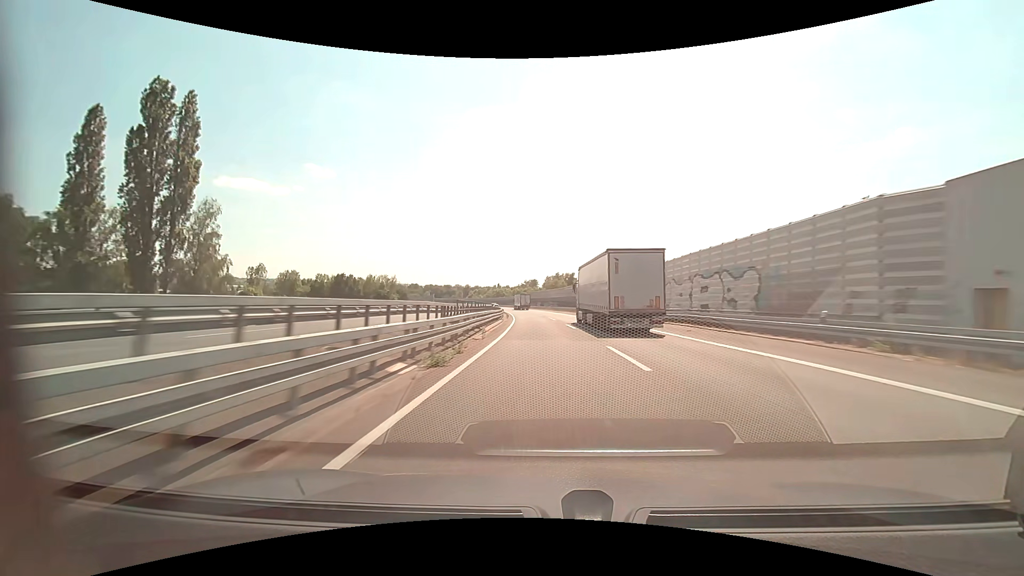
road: motorway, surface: asphalt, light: Day
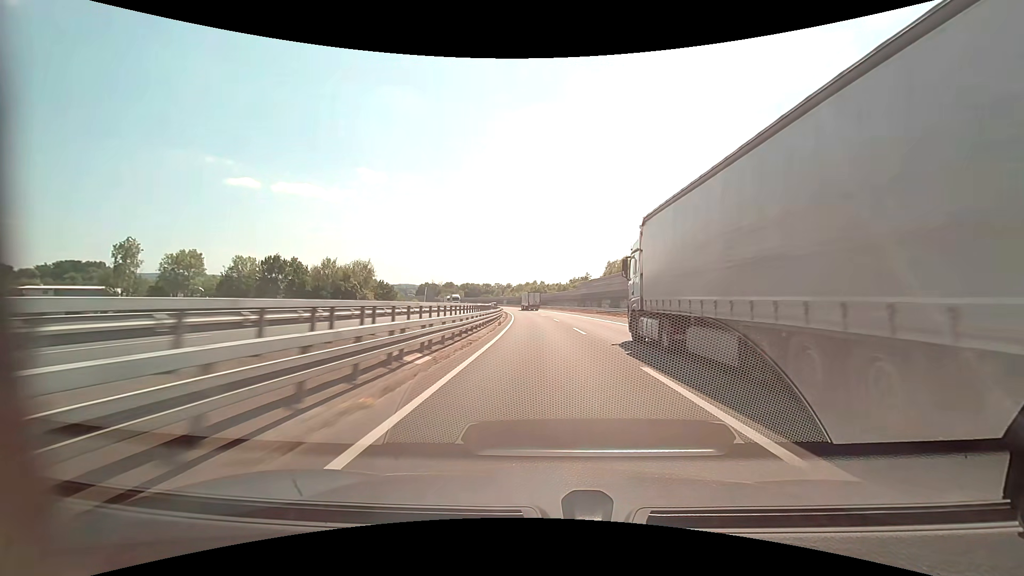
(-3.5, +78.2) m; -6°
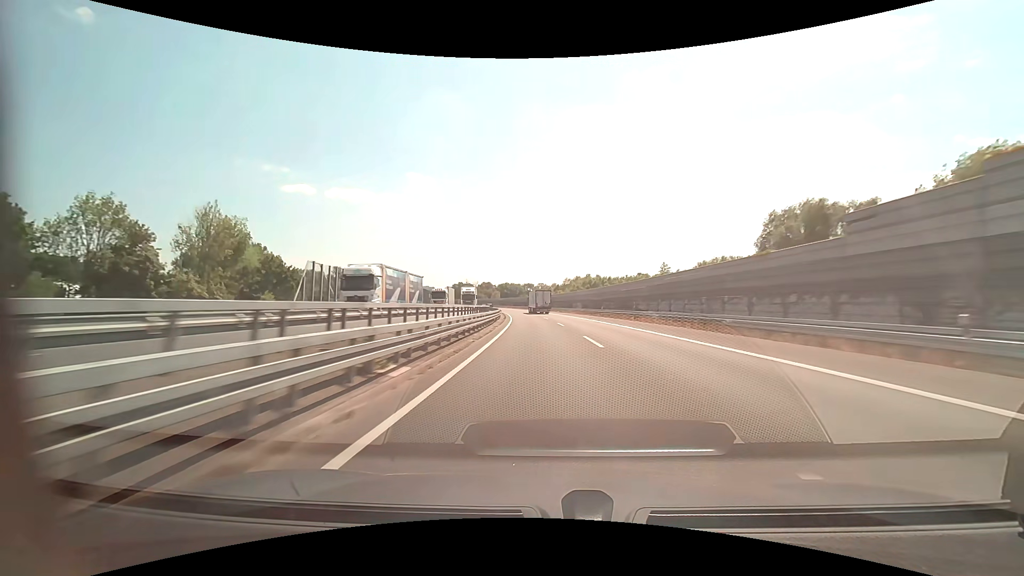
(-3.6, +78.8) m; -5°
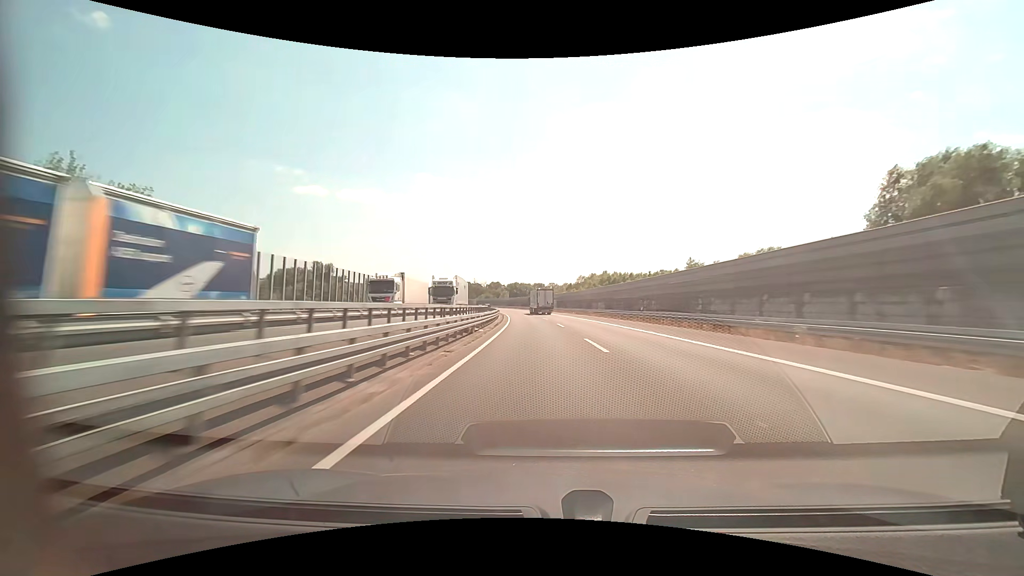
(-0.2, +19.9) m; -1°
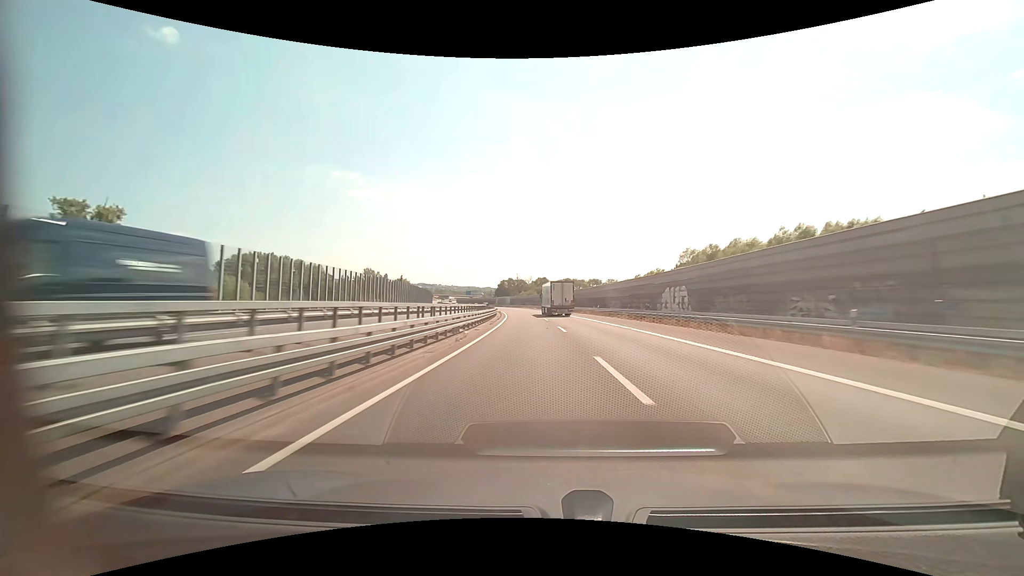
(-3.7, +80.2) m; -6°
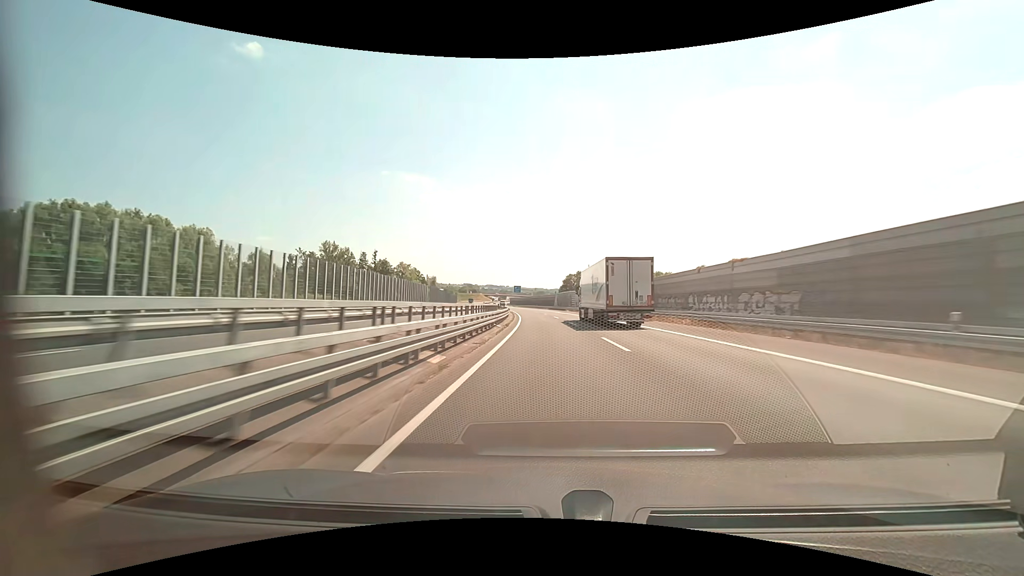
(-7.4, +100.9) m; -8°
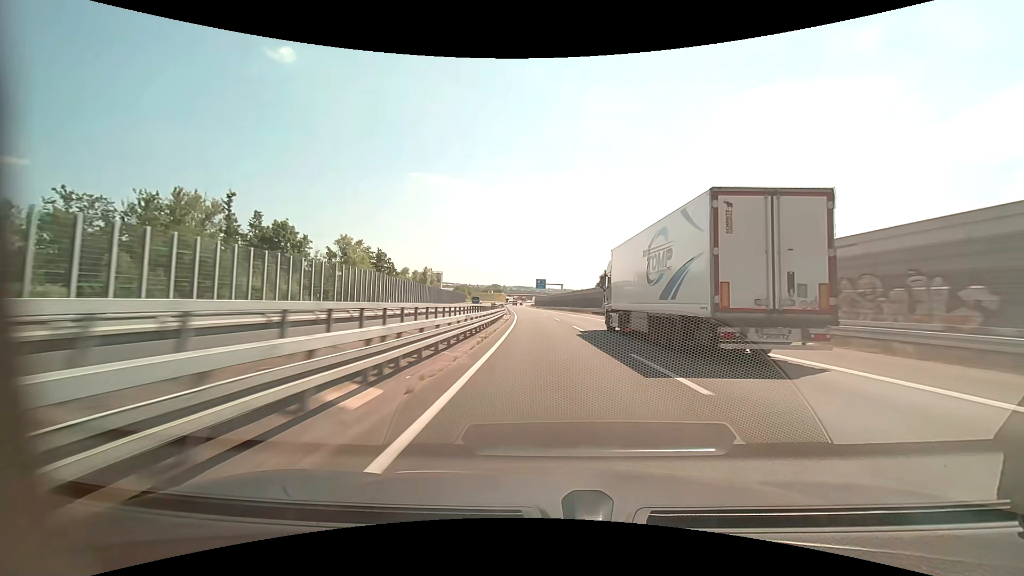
(-1.7, +61.0) m; -3°
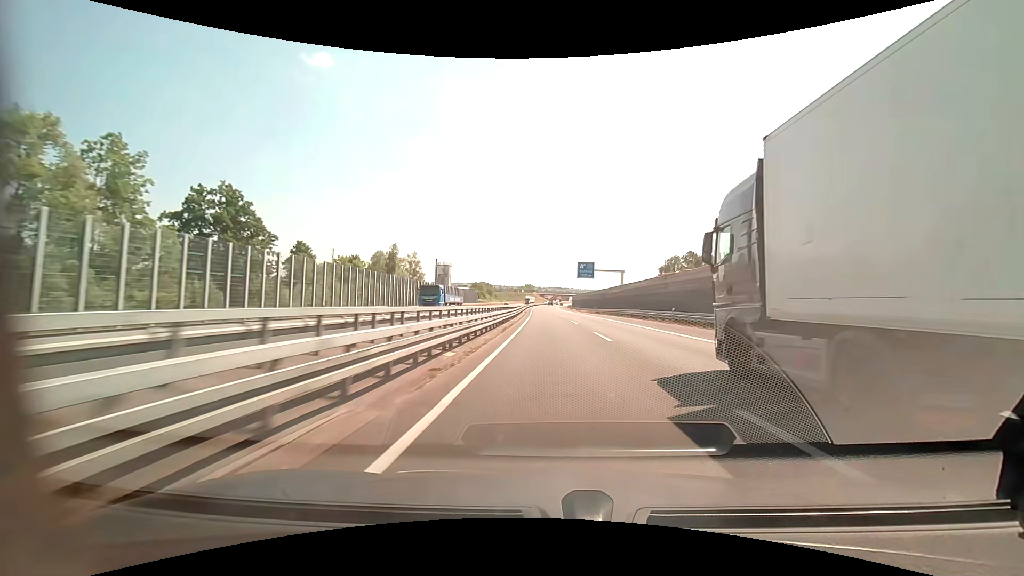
(-2.2, +61.2) m; -4°
(0, +10) (0, +20) (0, +30) (0, +40) (-1, +50) (-1, +60) (-1, +70) (-1, +80) (-1, +90) (-1, +100) m
